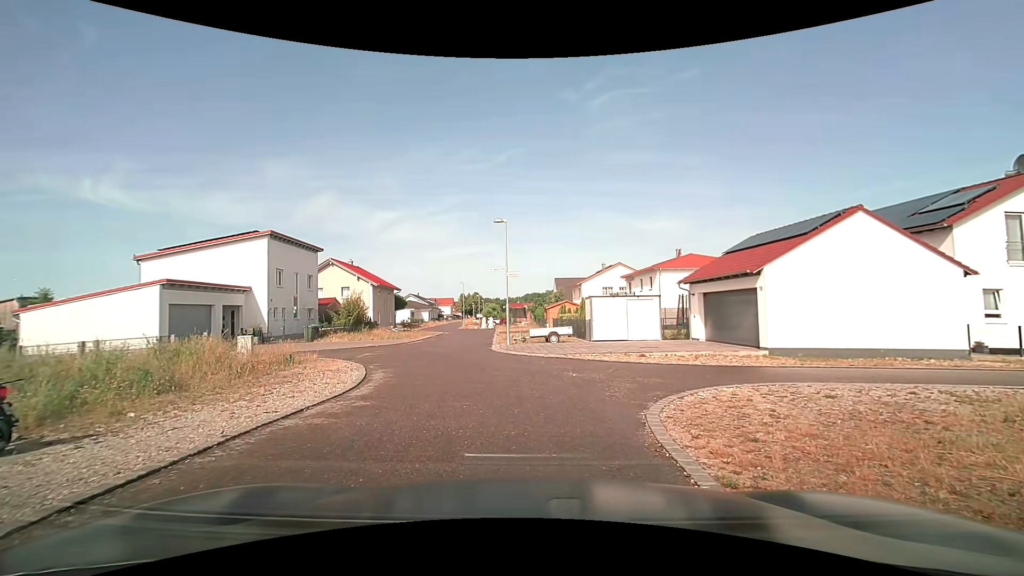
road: residential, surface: asphalt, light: Day
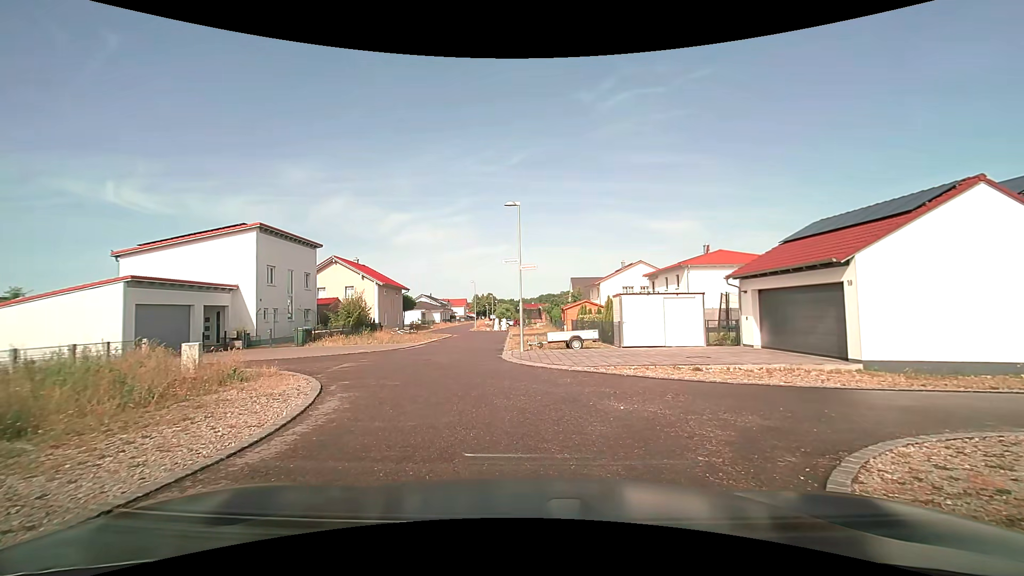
(-0.1, +3.8) m; -2°
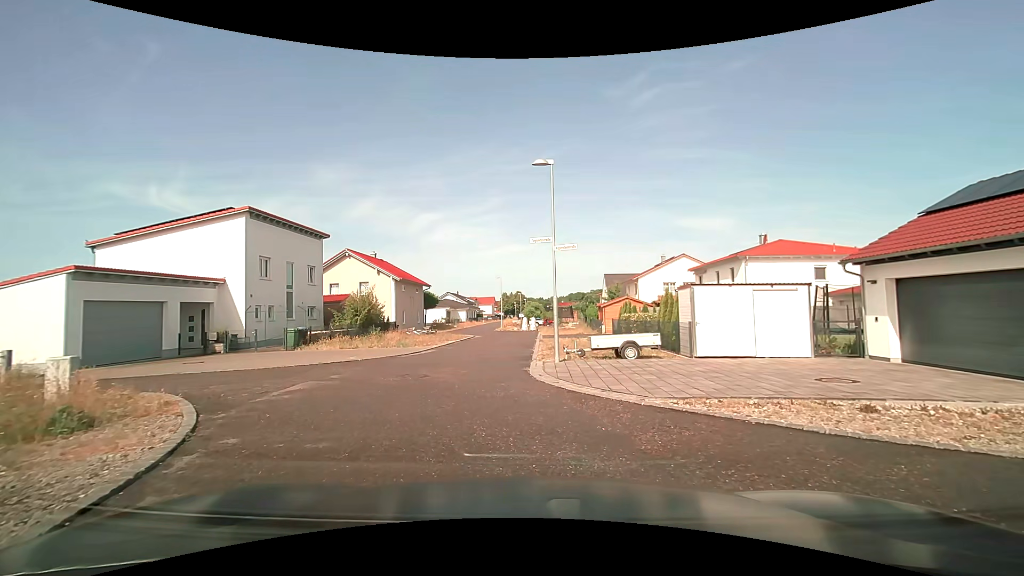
(-0.2, +5.2) m; -5°
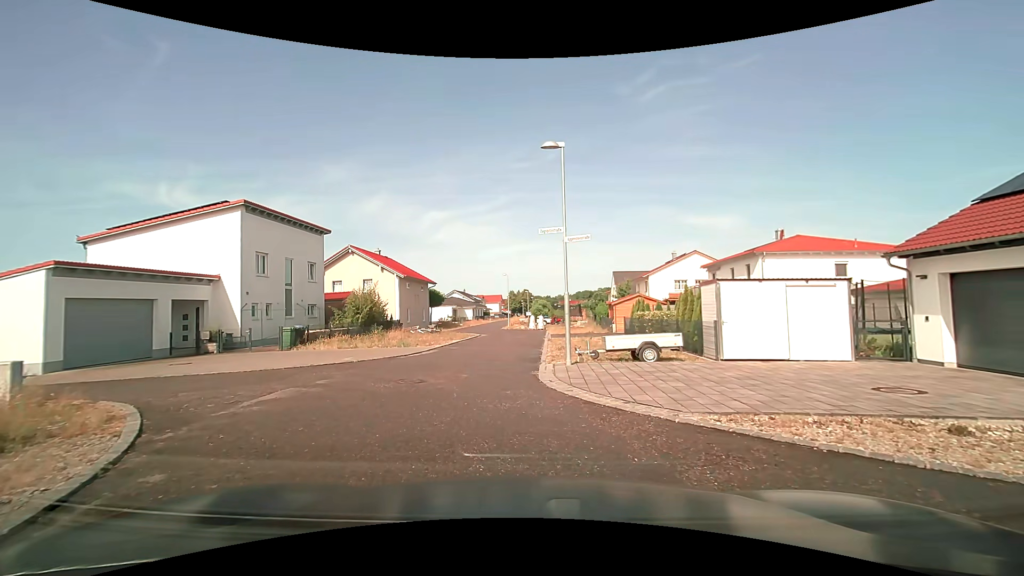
(0.0, +1.3) m; -1°
(-1, +10) (-9, +16) (-19, +16) (-29, +16) (-39, +16) (-49, +17) (-59, +17) (-69, +17) (-79, +17) (-89, +18) m
